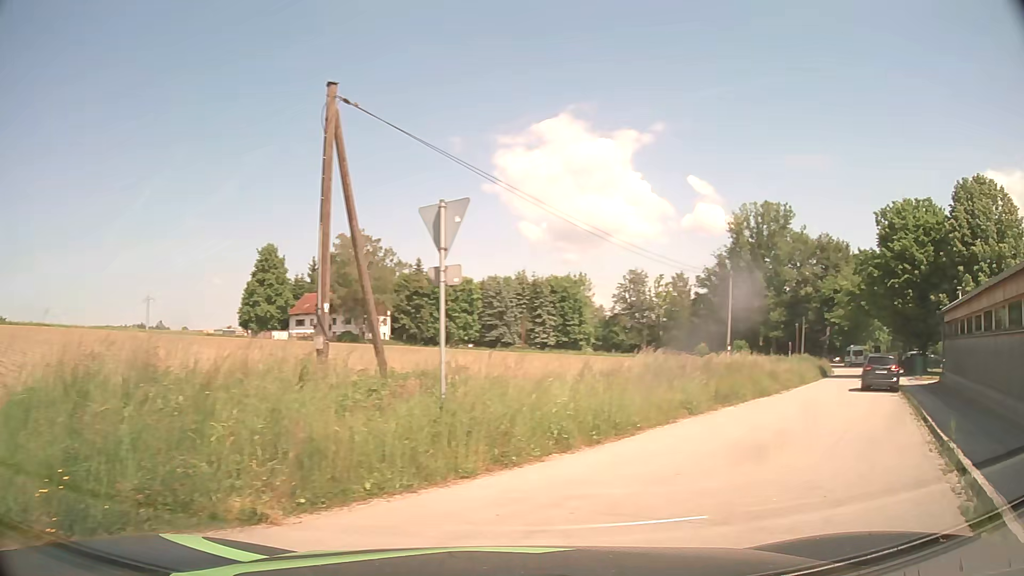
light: Day
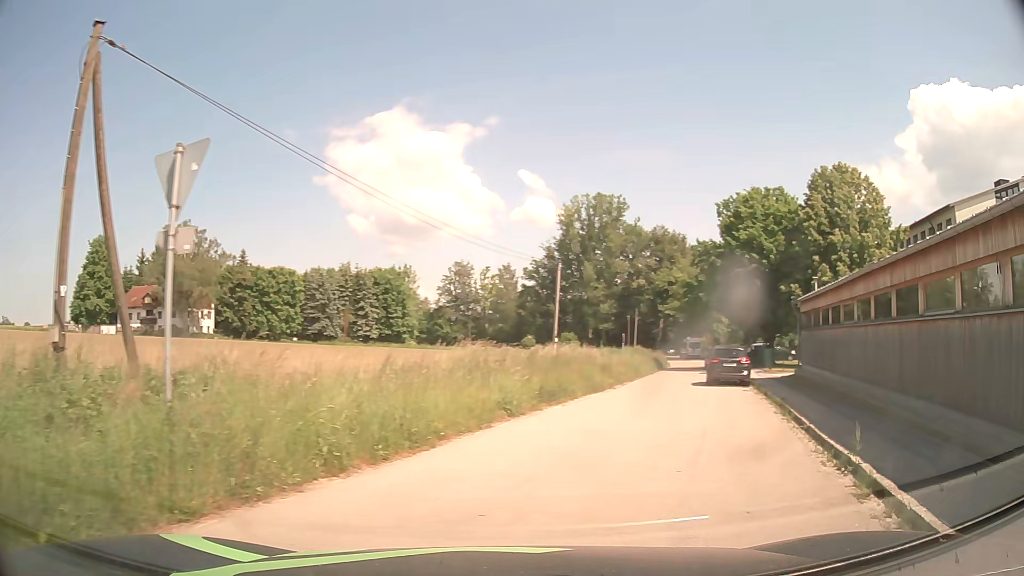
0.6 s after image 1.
(+0.4, +2.4) m; +16°
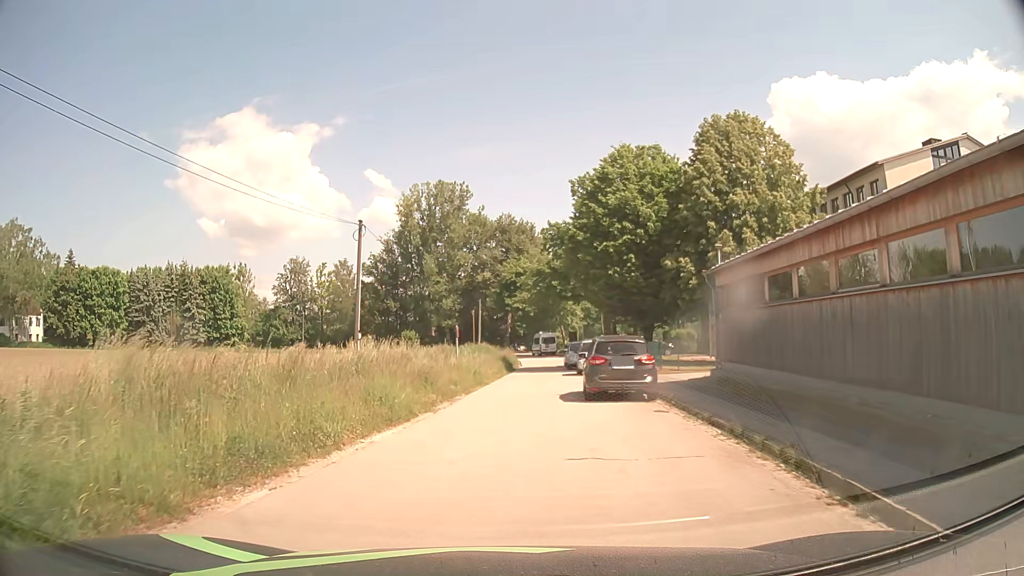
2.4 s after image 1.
(+2.1, +10.0) m; +15°
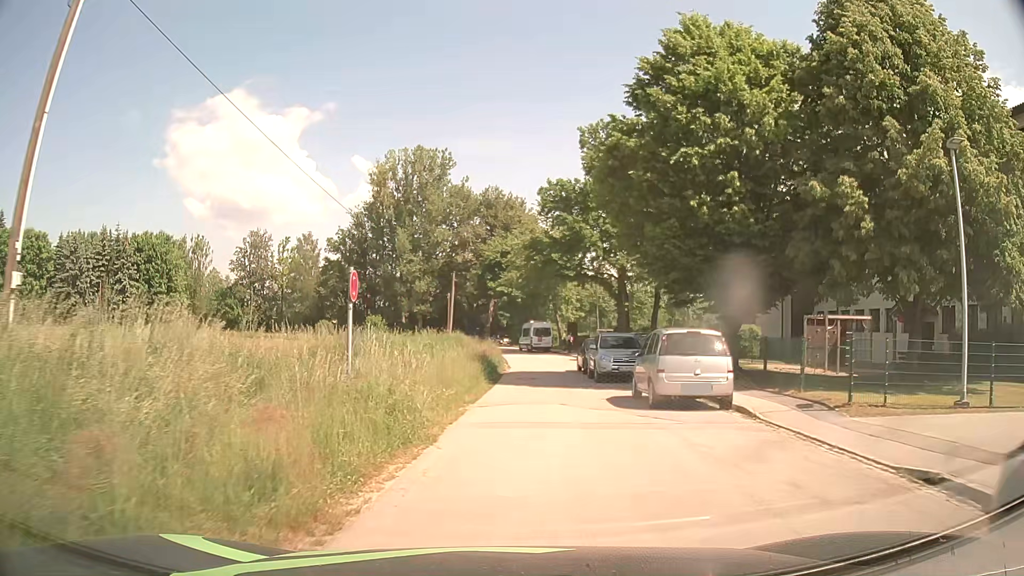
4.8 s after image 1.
(-0.3, +17.4) m; +1°
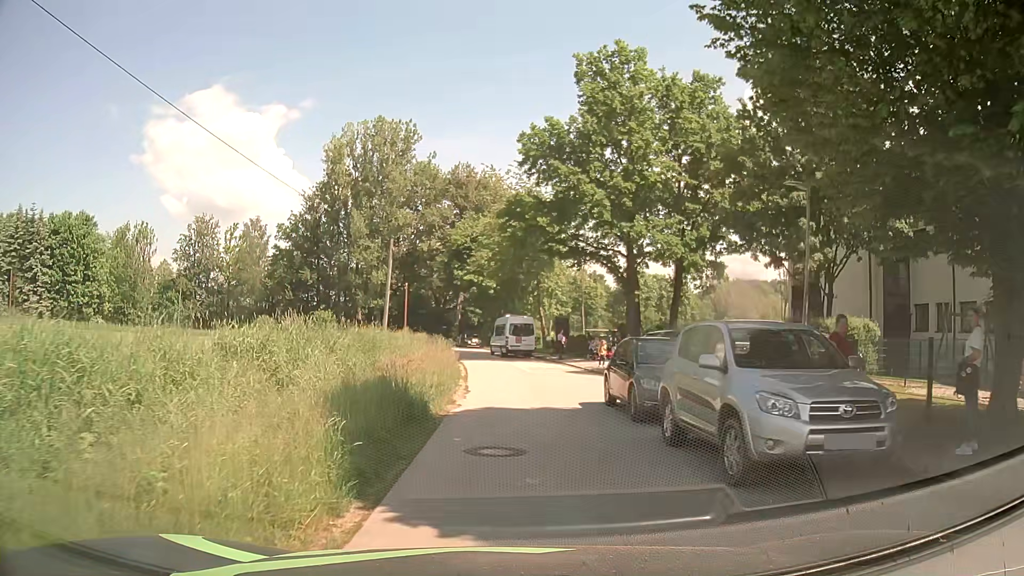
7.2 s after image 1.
(+0.5, +15.9) m; +3°
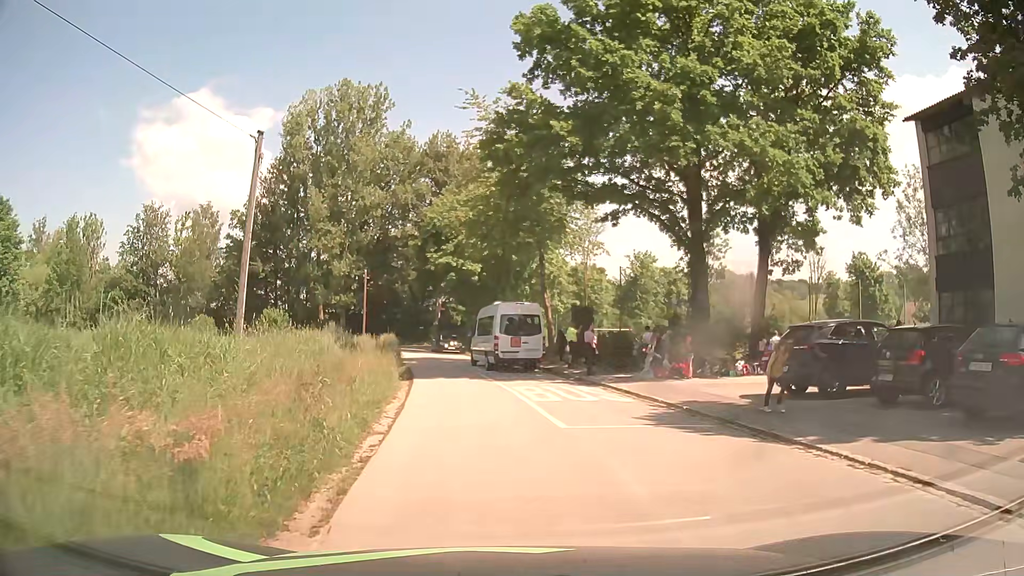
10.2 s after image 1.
(-0.1, +16.6) m; +2°
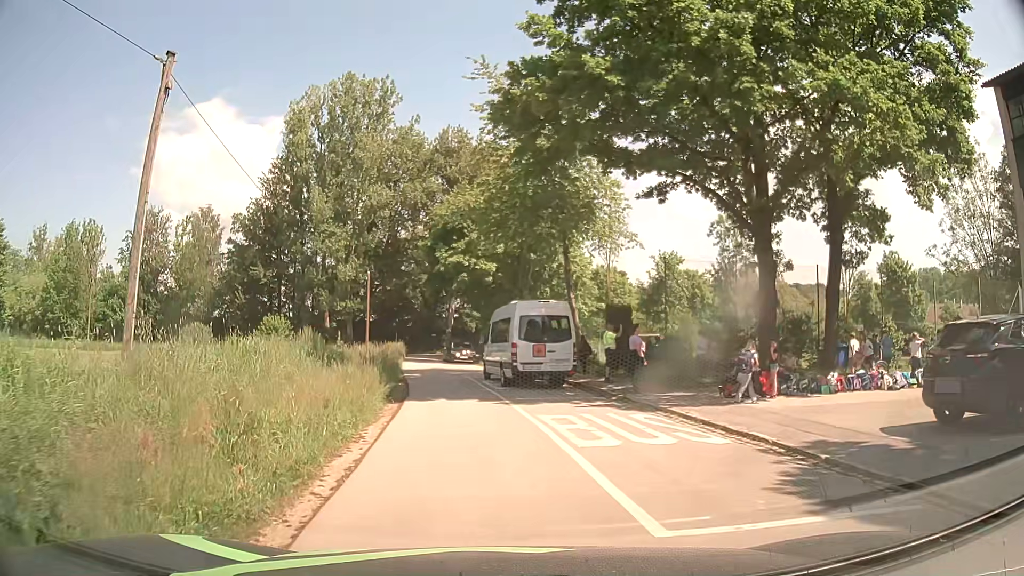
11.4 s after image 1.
(-0.1, +5.4) m; -3°
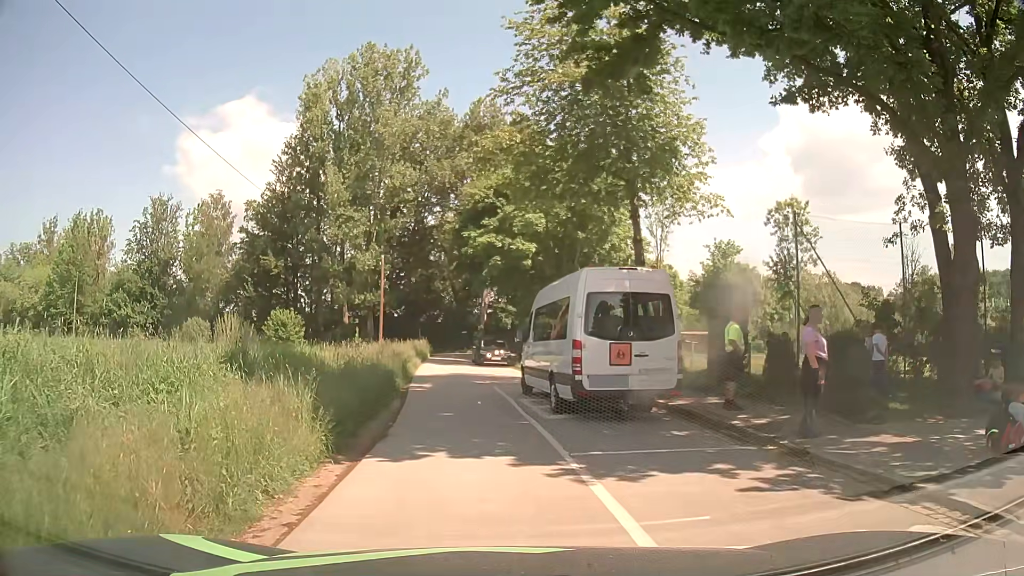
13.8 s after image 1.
(-0.2, +8.4) m; -2°
